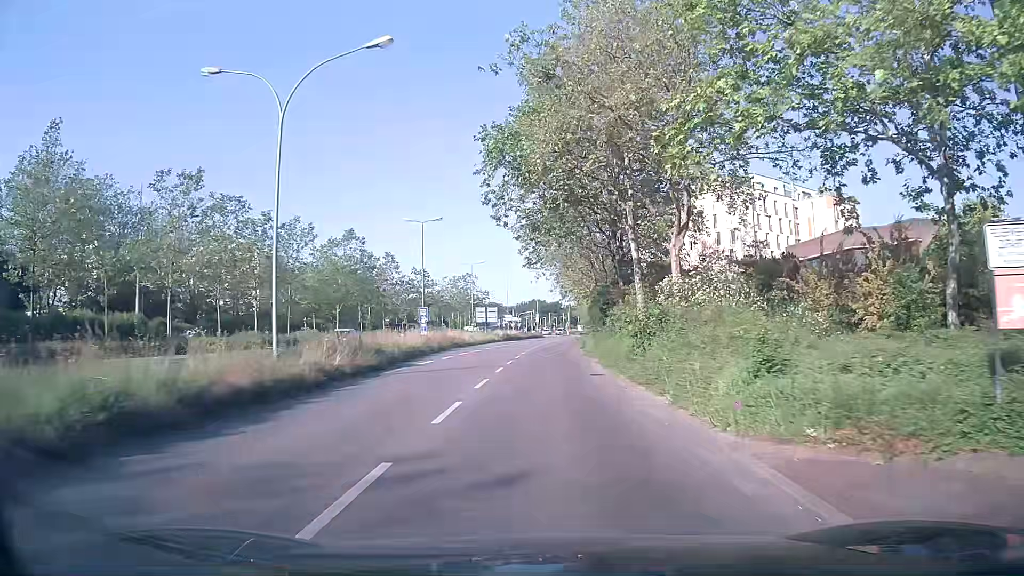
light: Day
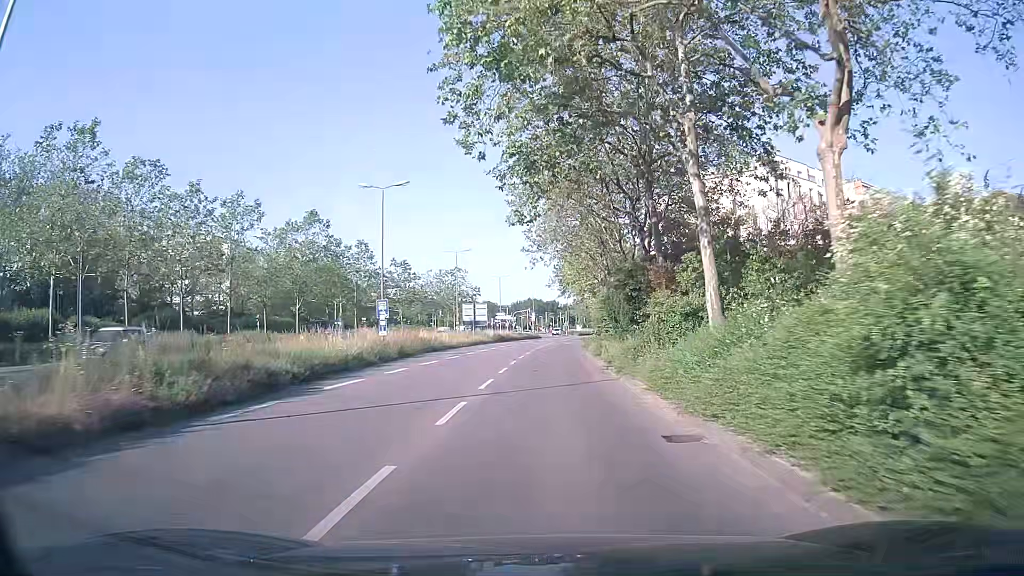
(+0.1, +12.2) m; +1°
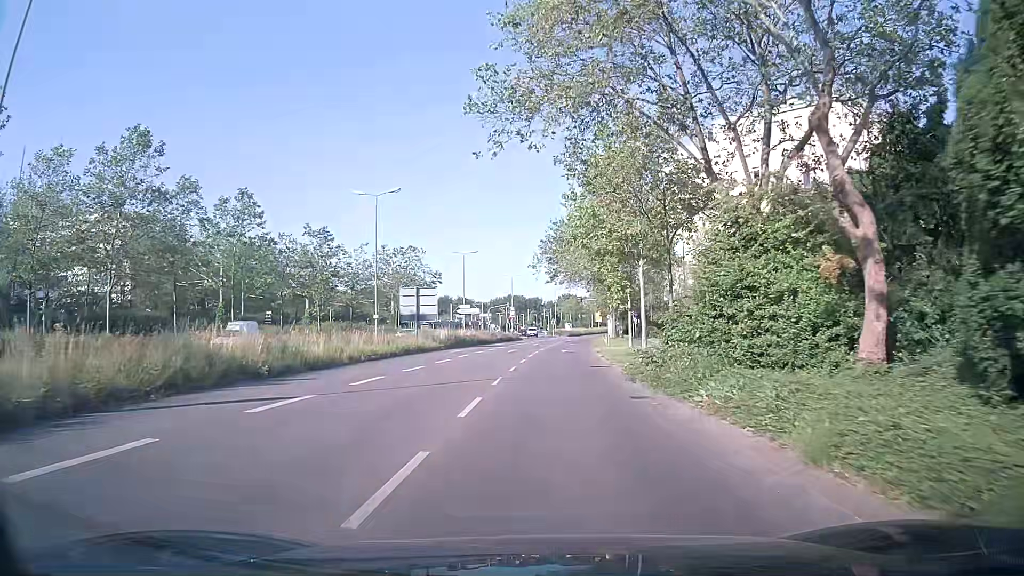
(+0.2, +29.1) m; +2°
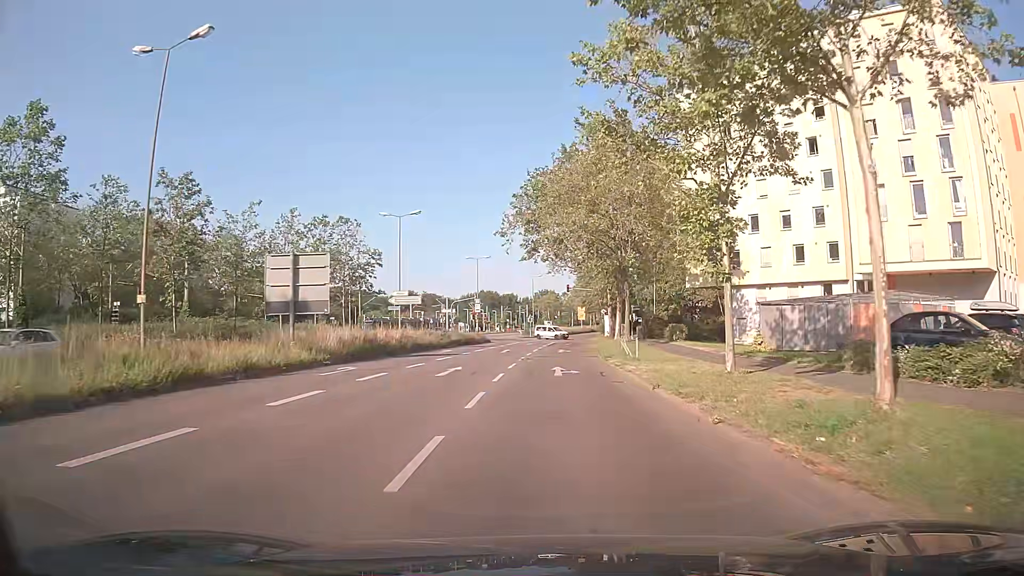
(+0.3, +22.9) m; +2°
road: secondary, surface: asphalt
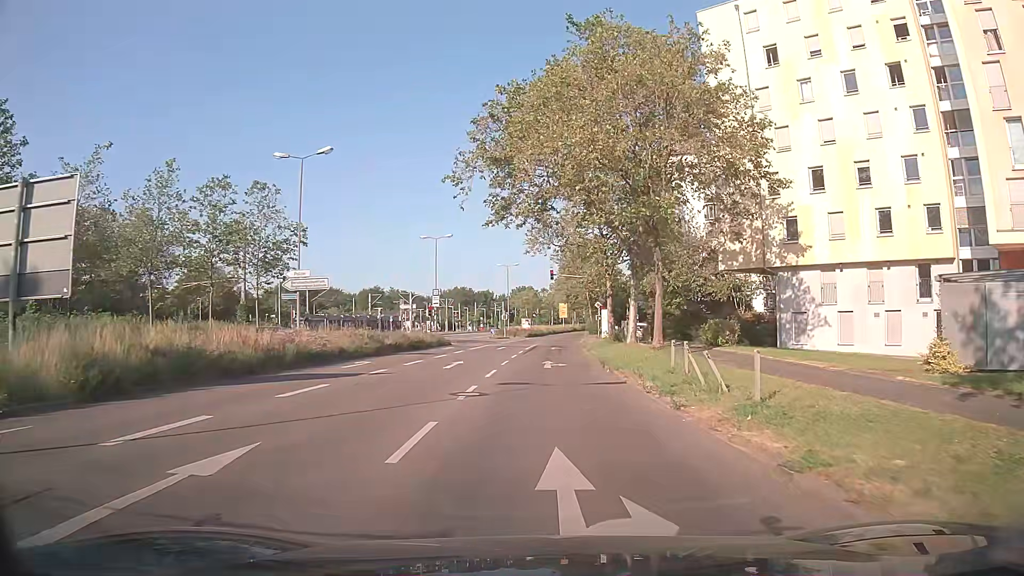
(+0.3, +16.7) m; +2°
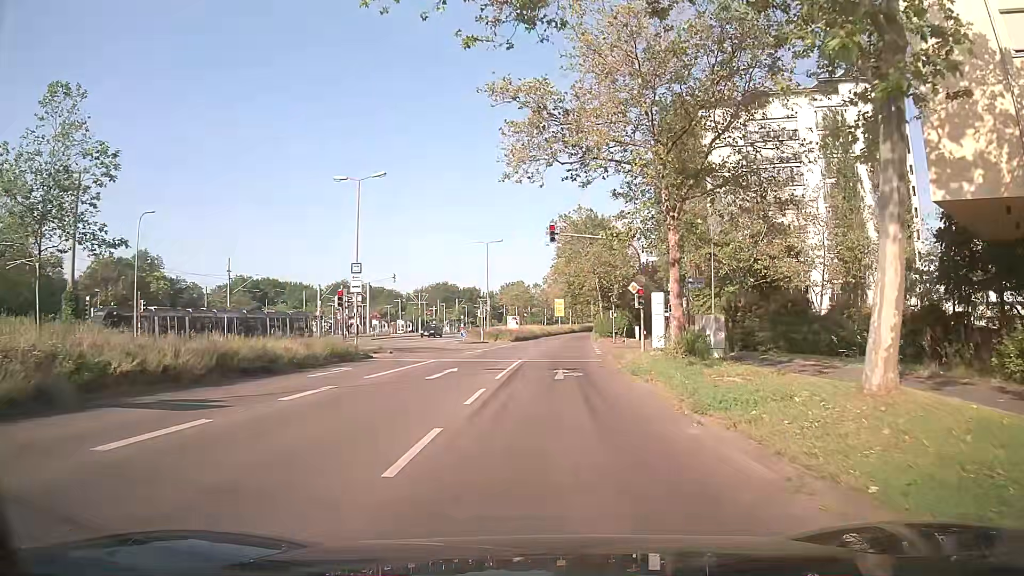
(+0.1, +24.4) m; +2°
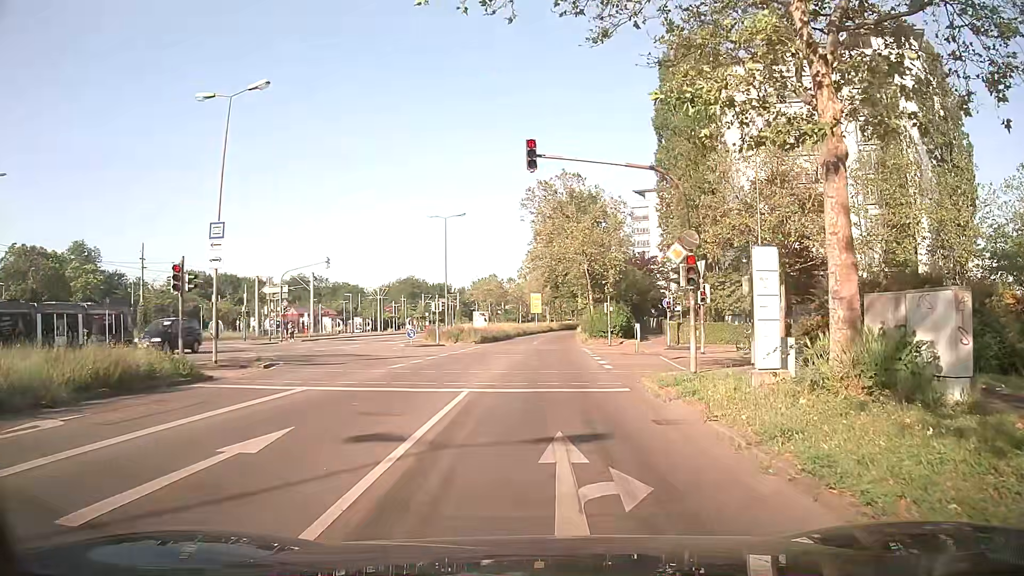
(0.0, +13.9) m; +1°
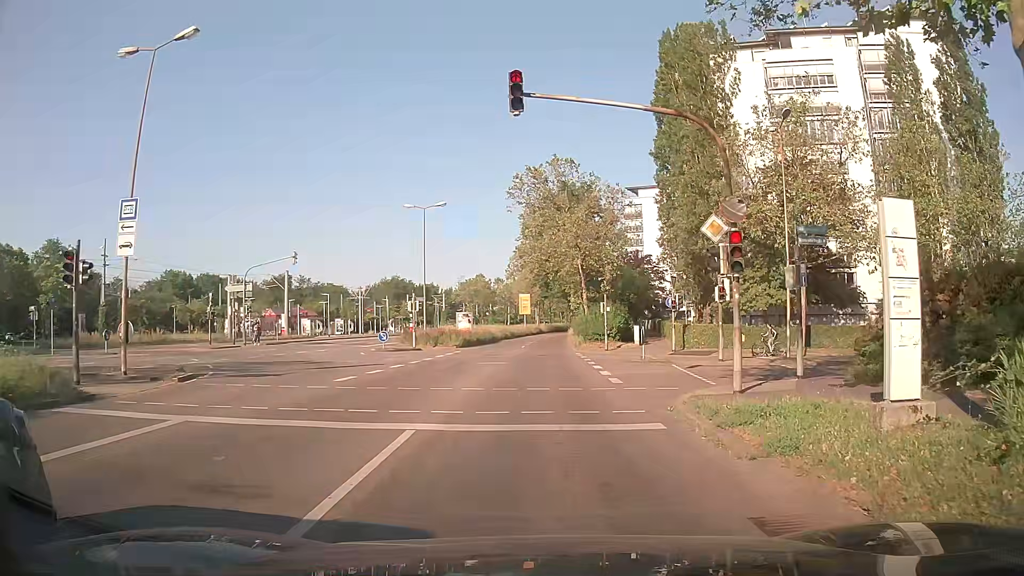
(+0.1, +4.8) m; +1°
